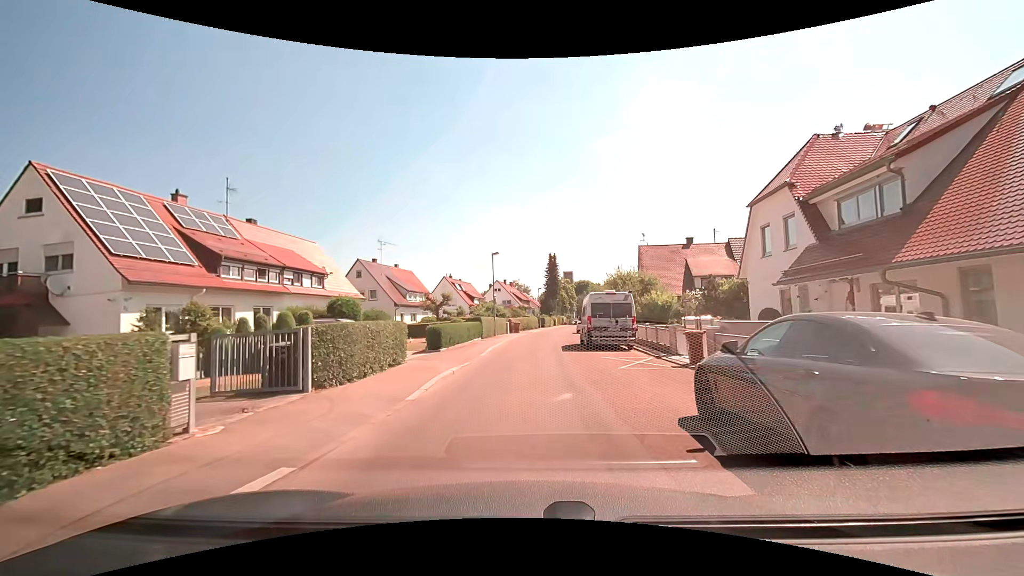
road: residential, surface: asphalt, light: Day
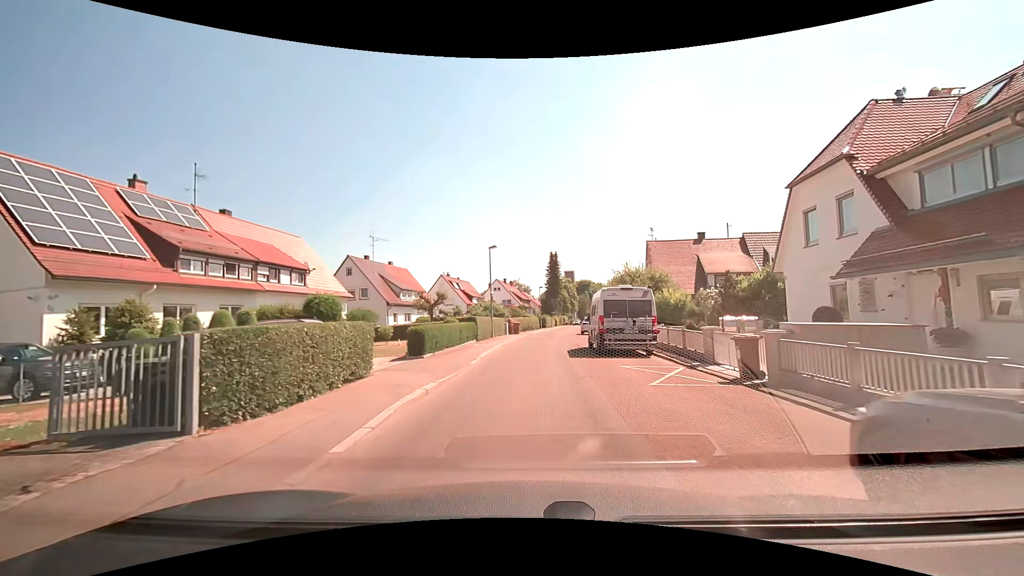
(0.0, +3.3) m; 0°
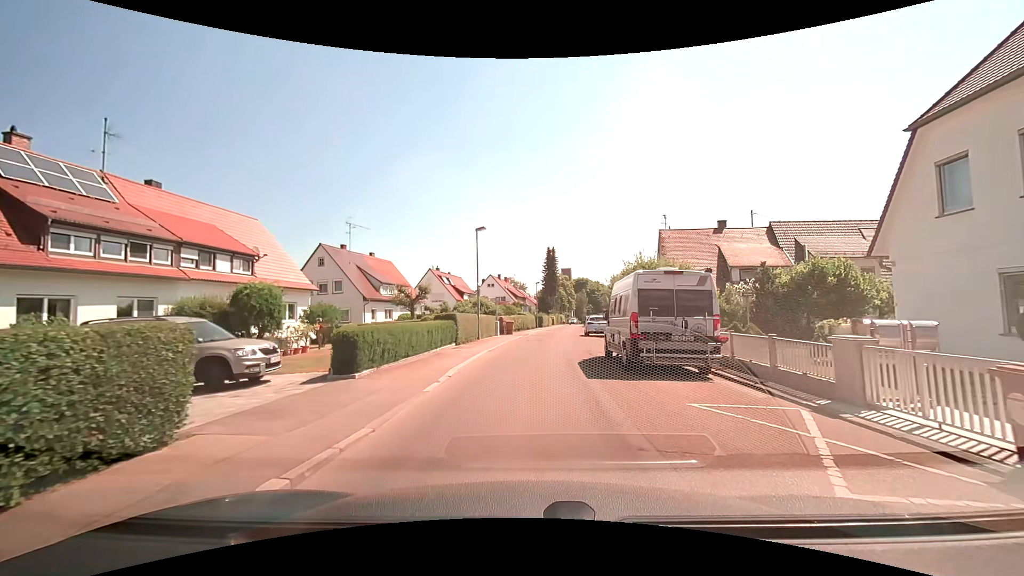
(0.0, +6.2) m; +1°
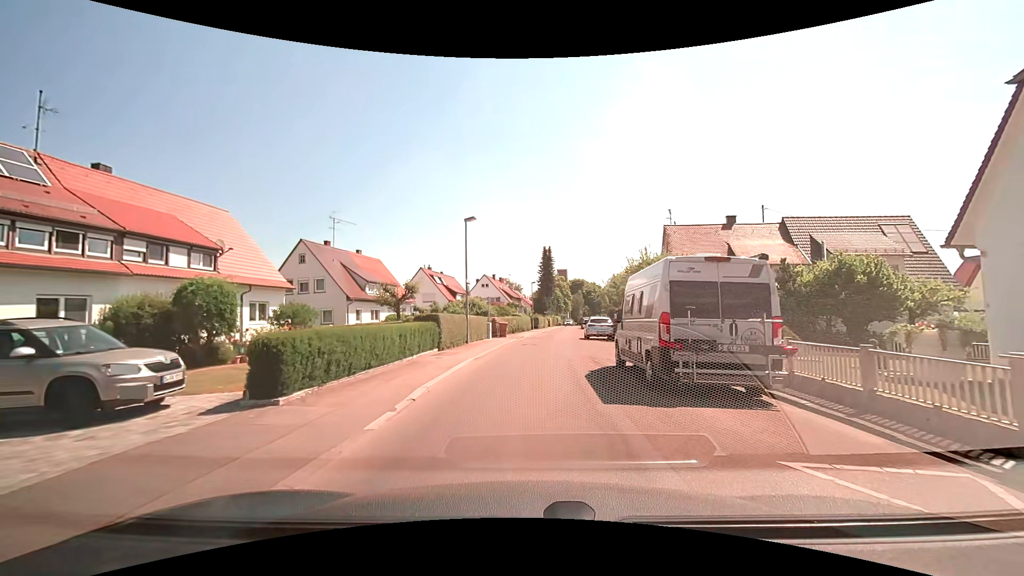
(0.0, +3.0) m; 0°
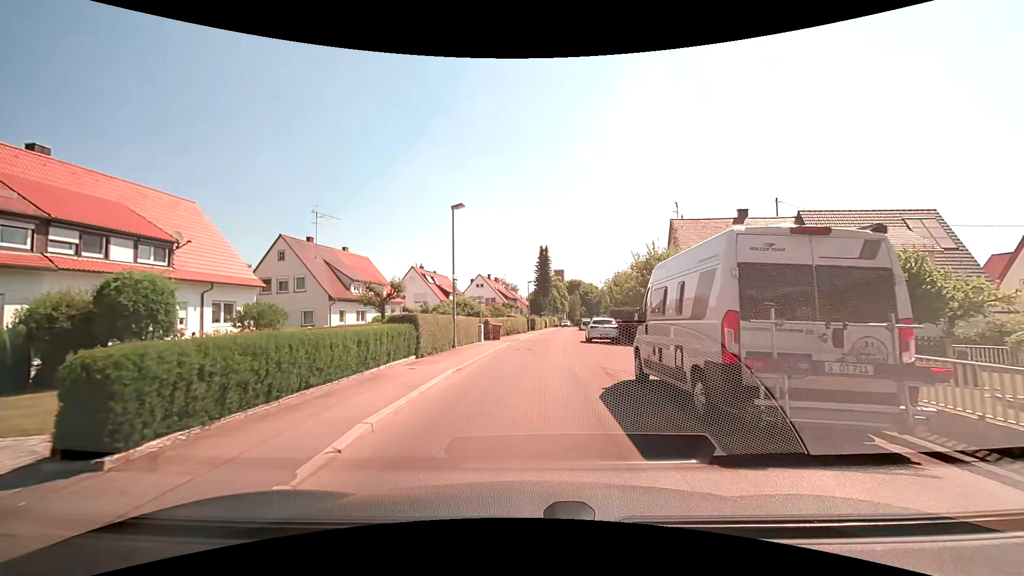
(0.0, +3.0) m; +1°
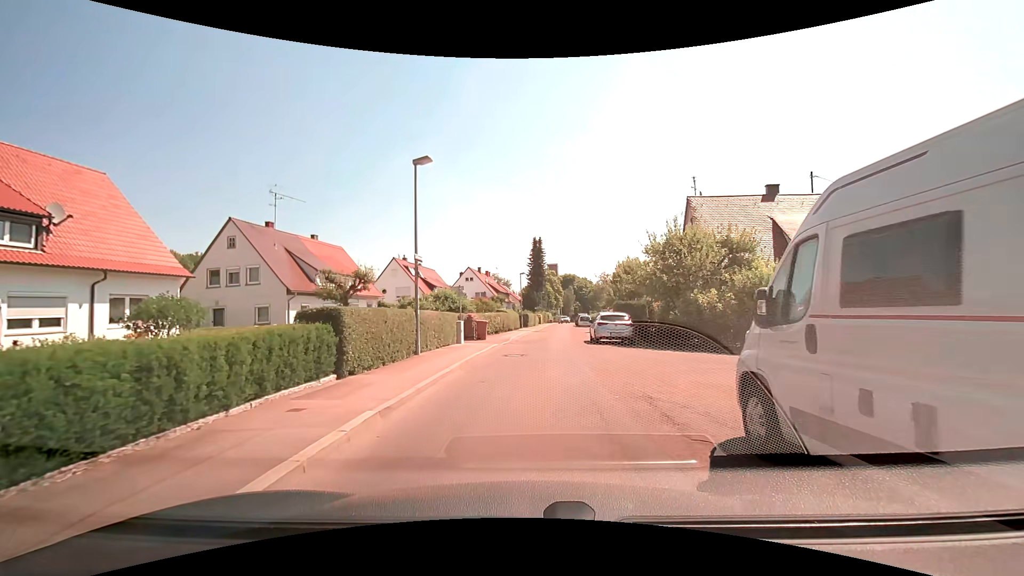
(0.0, +5.7) m; 0°
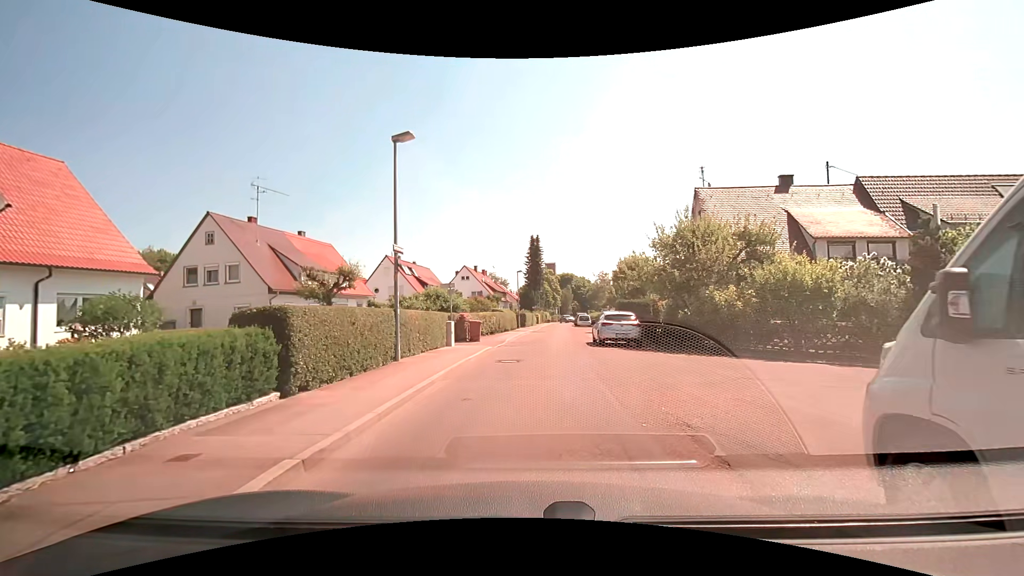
(0.0, +1.9) m; +1°
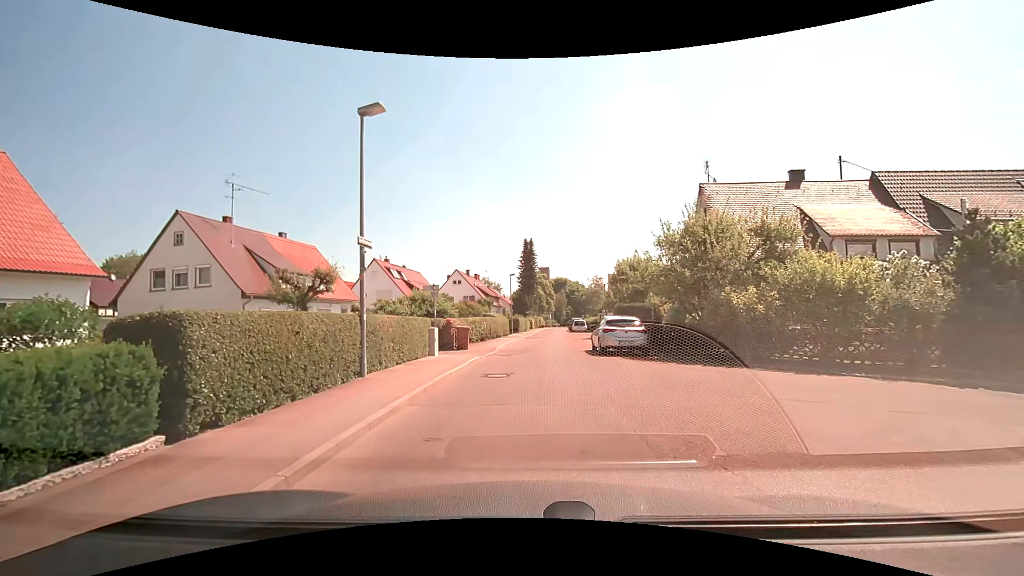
(0.0, +2.1) m; -1°
